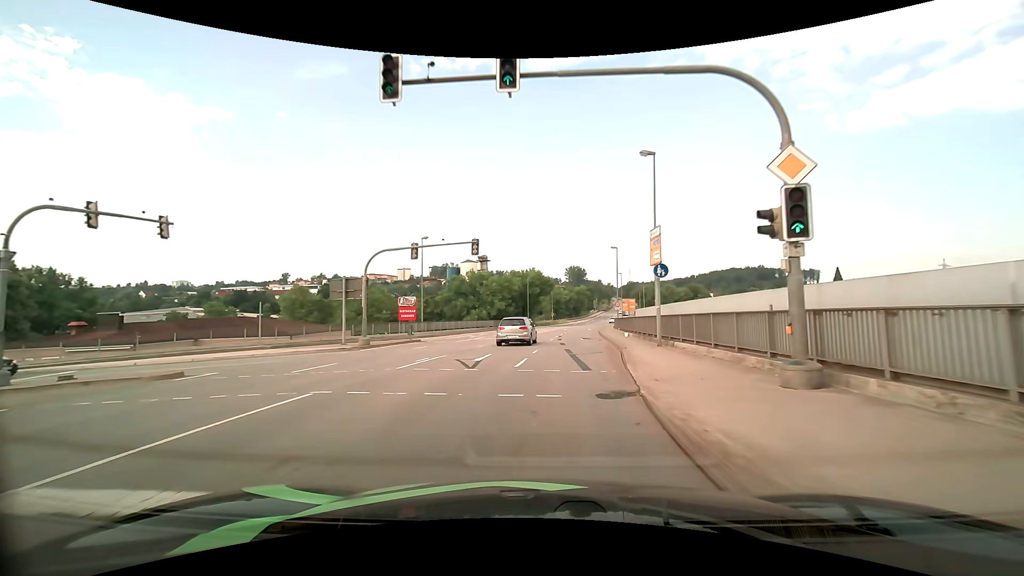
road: primary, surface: asphalt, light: Day
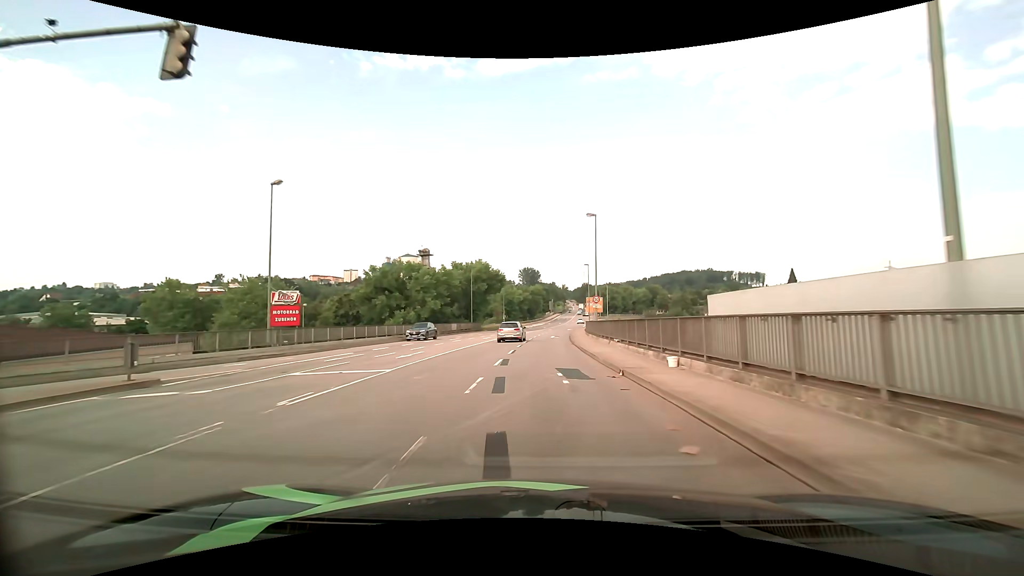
(+1.1, +21.7) m; +5°
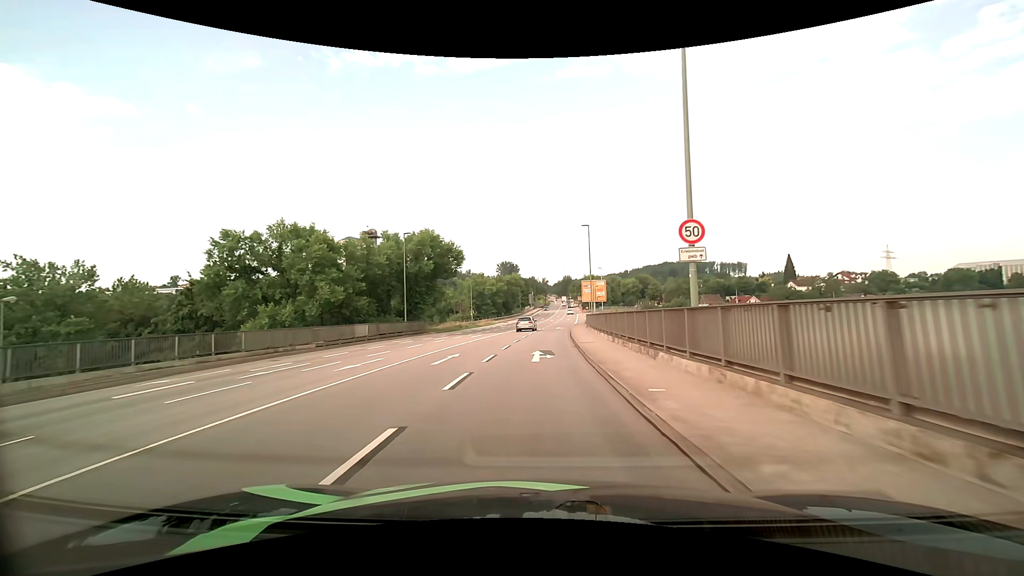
(+0.8, +29.8) m; +3°
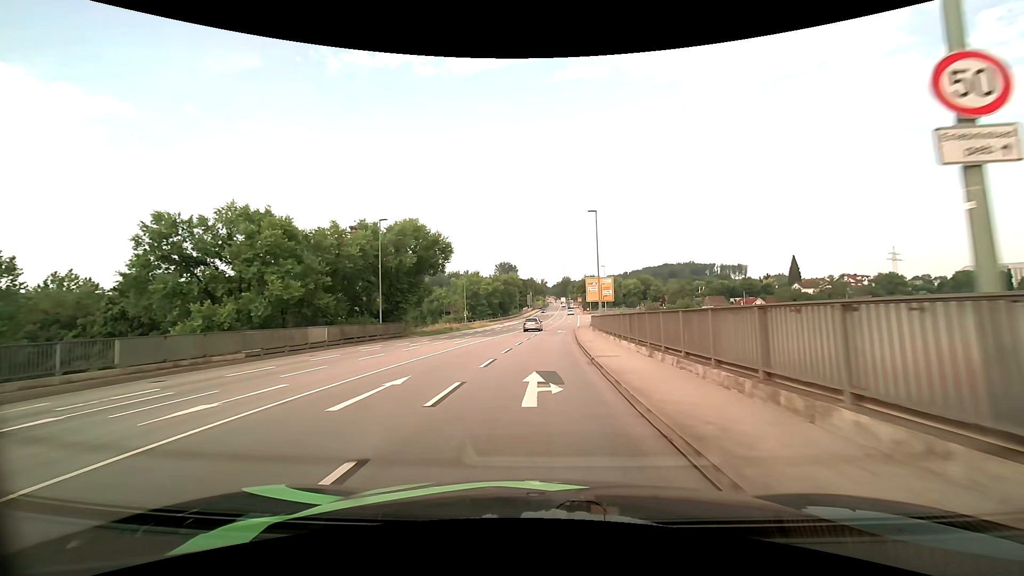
(0.0, +7.5) m; 0°
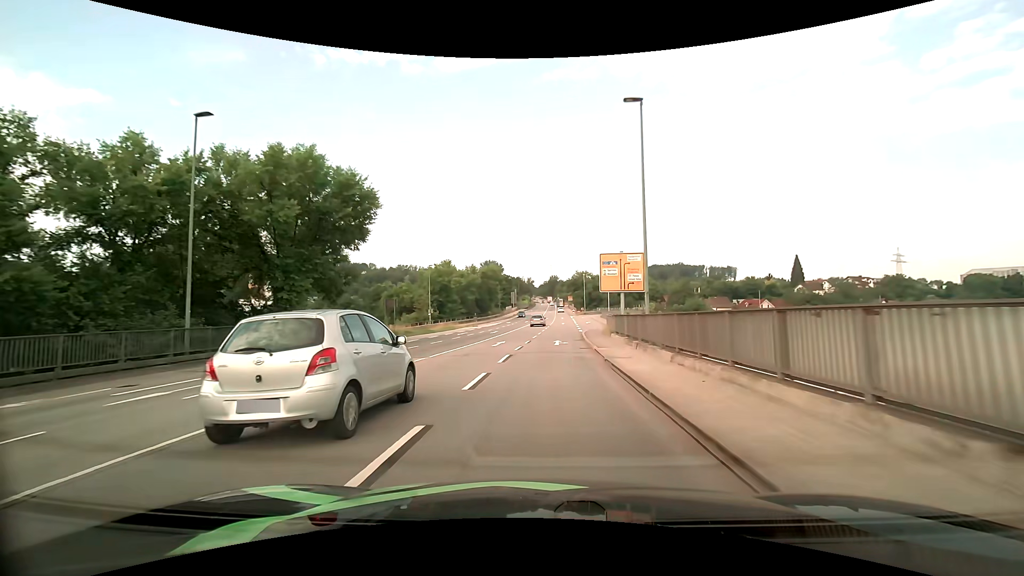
(+0.2, +22.4) m; +1°
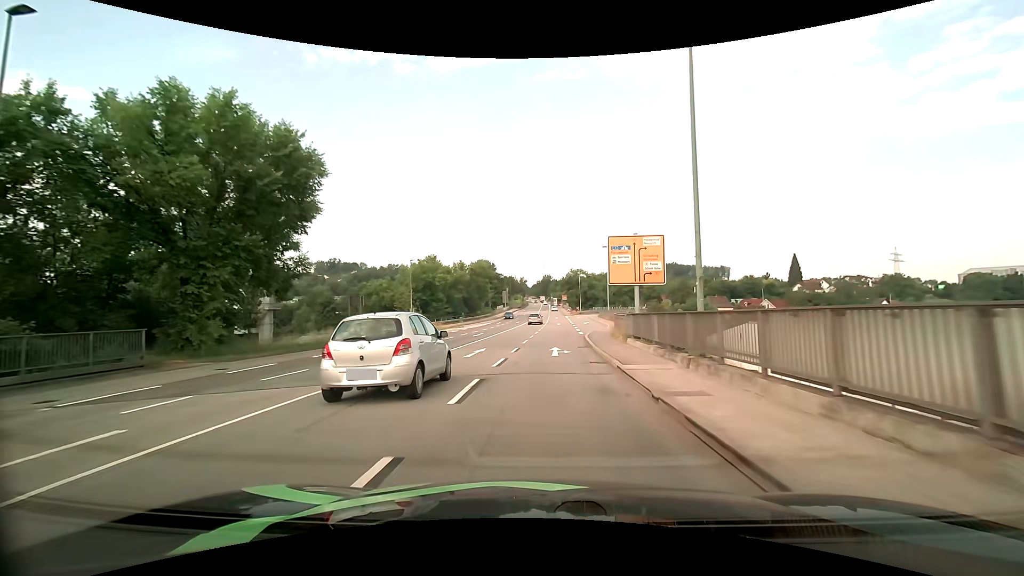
(+0.1, +7.5) m; +1°
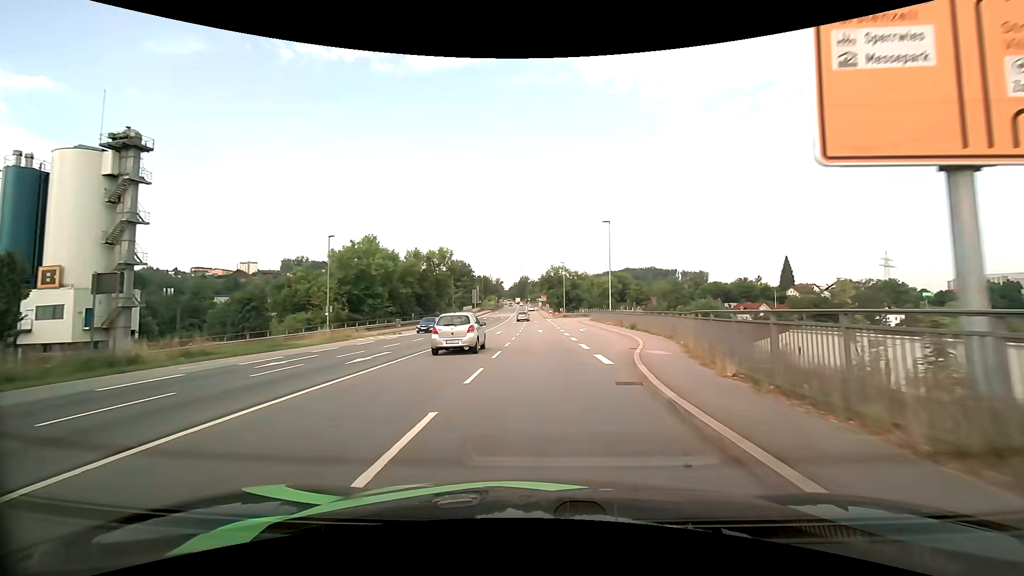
(+0.4, +21.9) m; +2°
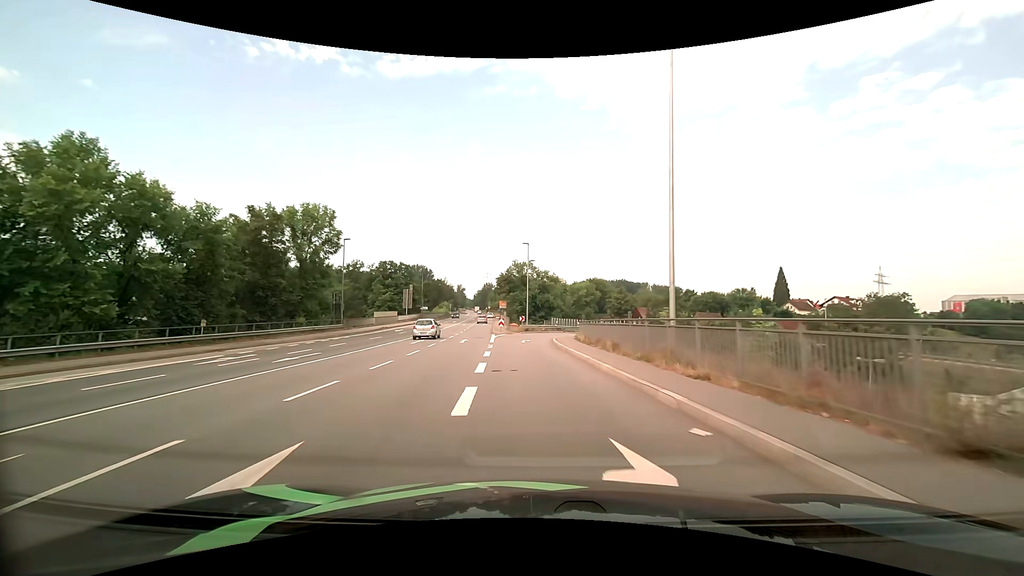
(+2.8, +36.9) m; +5°
(0, +10) (-1, +20) (-1, +30) (-1, +40) (0, +50) (+4, +59) (+9, +68) (+16, +74) (+25, +79) (+35, +81) m
